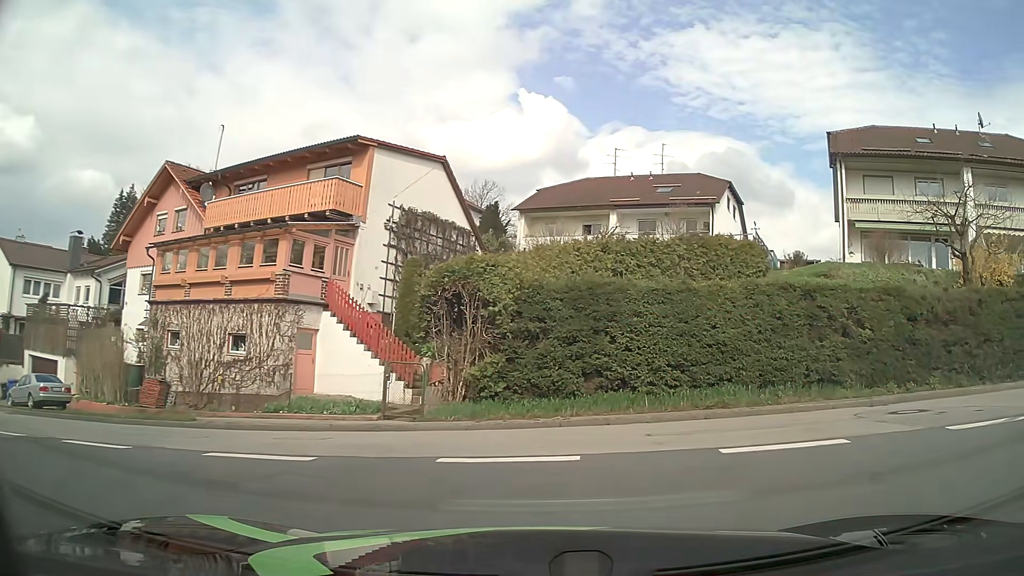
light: Day
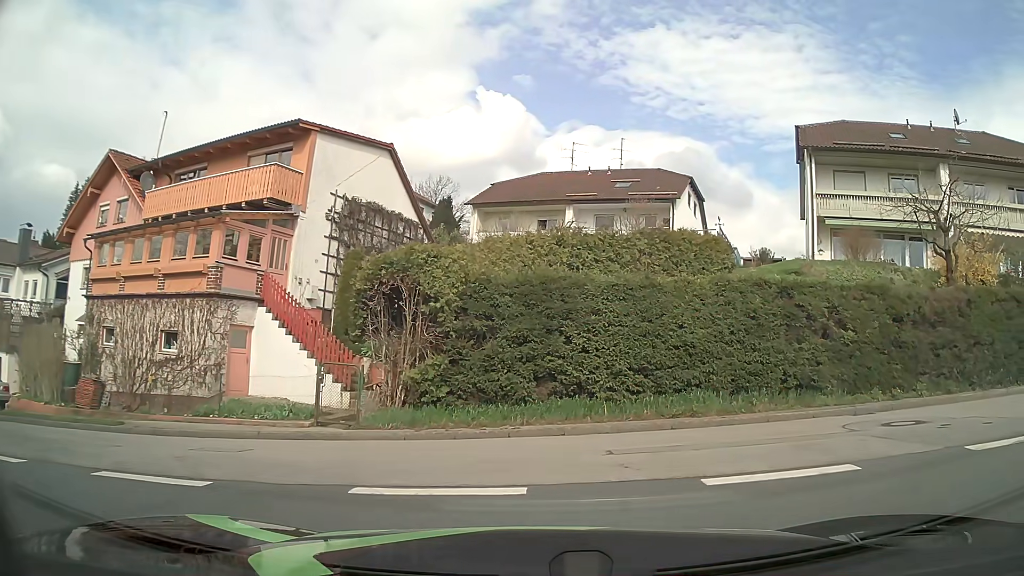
(+0.1, +1.4) m; +3°
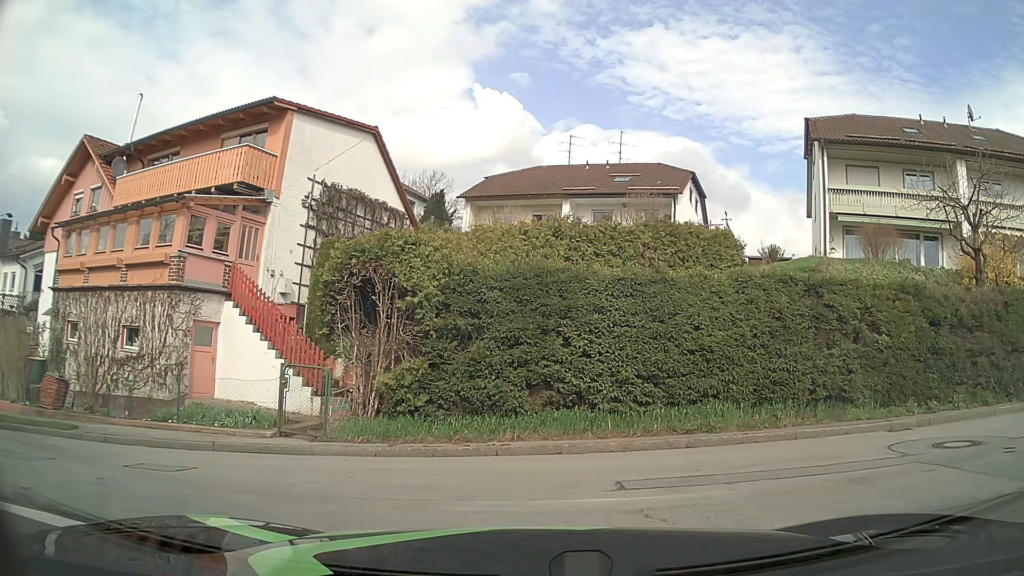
(0.0, +1.7) m; 0°
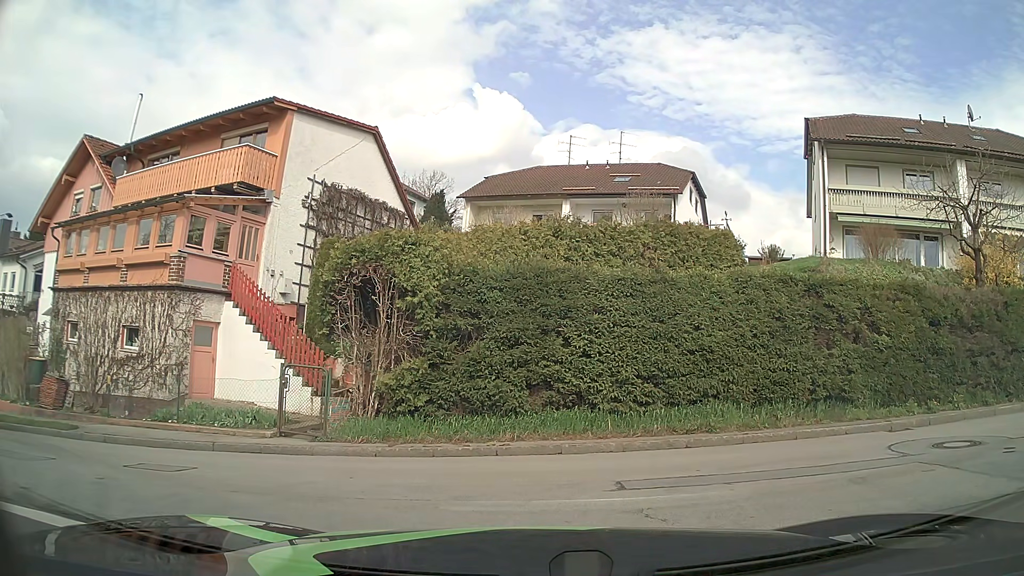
(0.0, 0.0) m; 0°
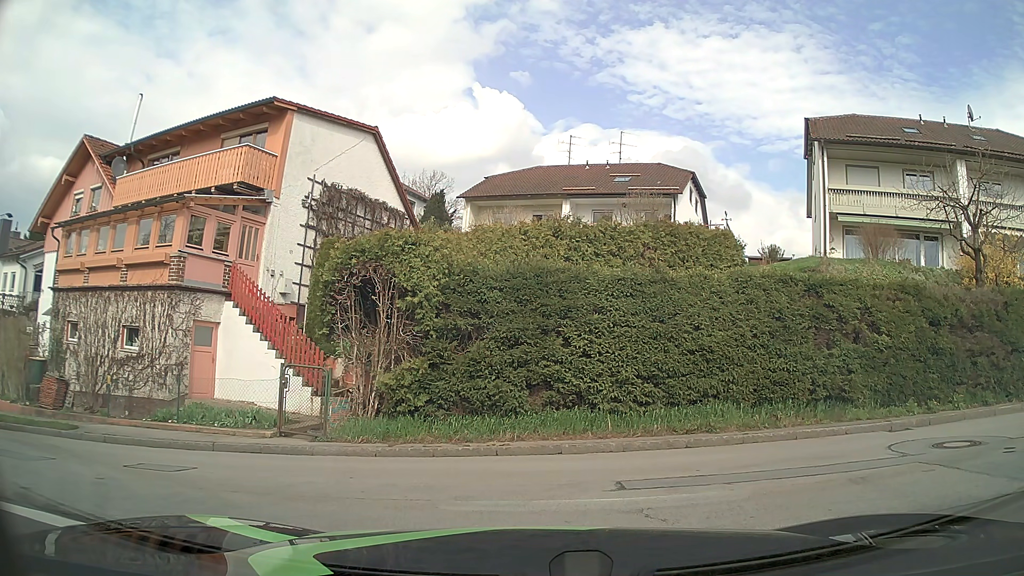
(0.0, 0.0) m; 0°
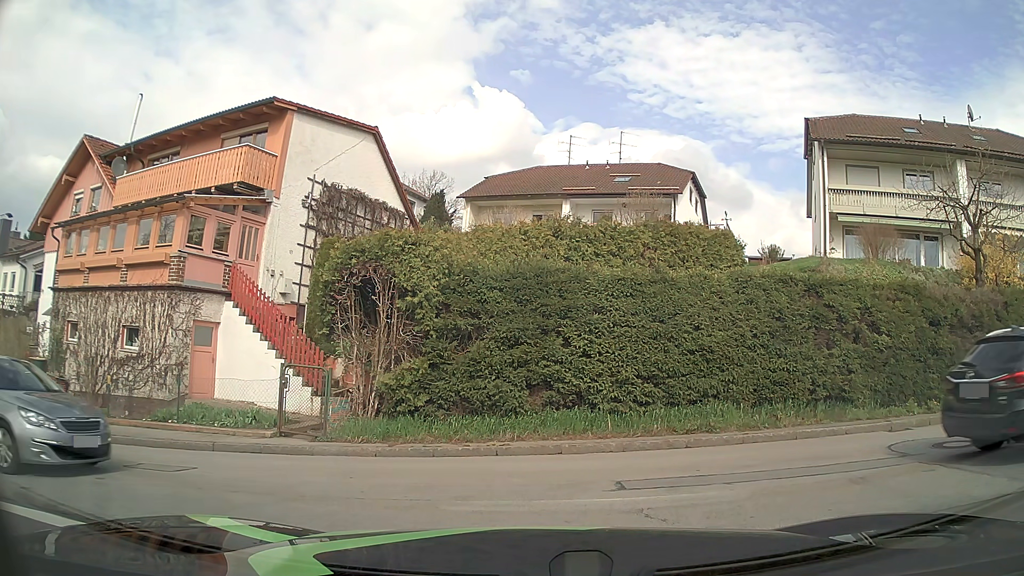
(0.0, 0.0) m; 0°
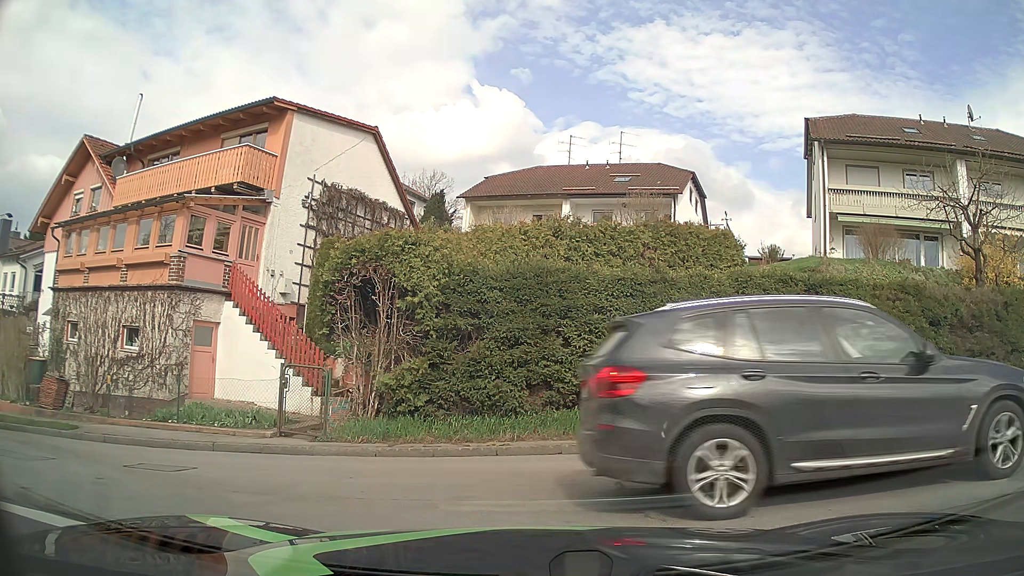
(0.0, 0.0) m; 0°
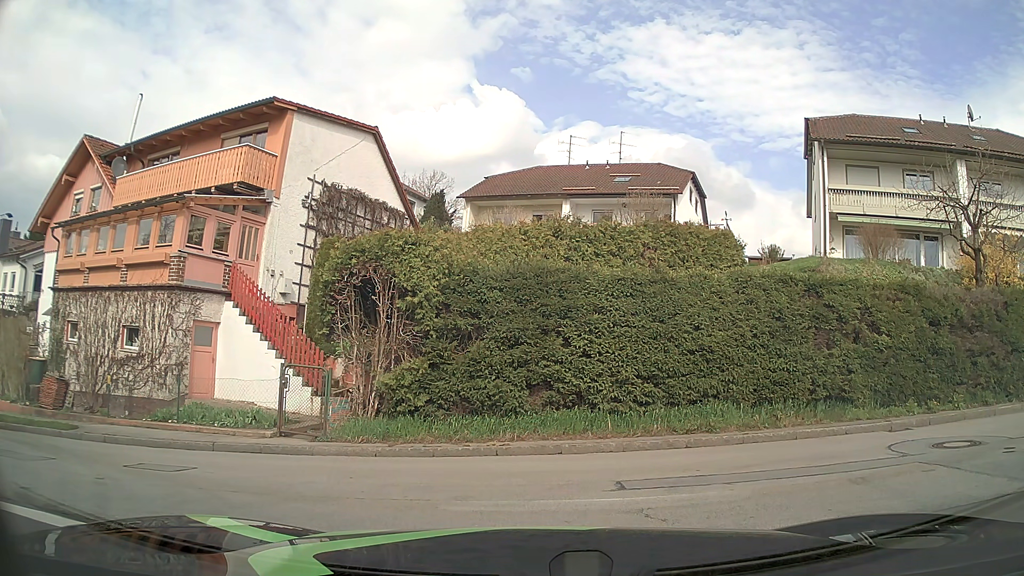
(0.0, 0.0) m; 0°
